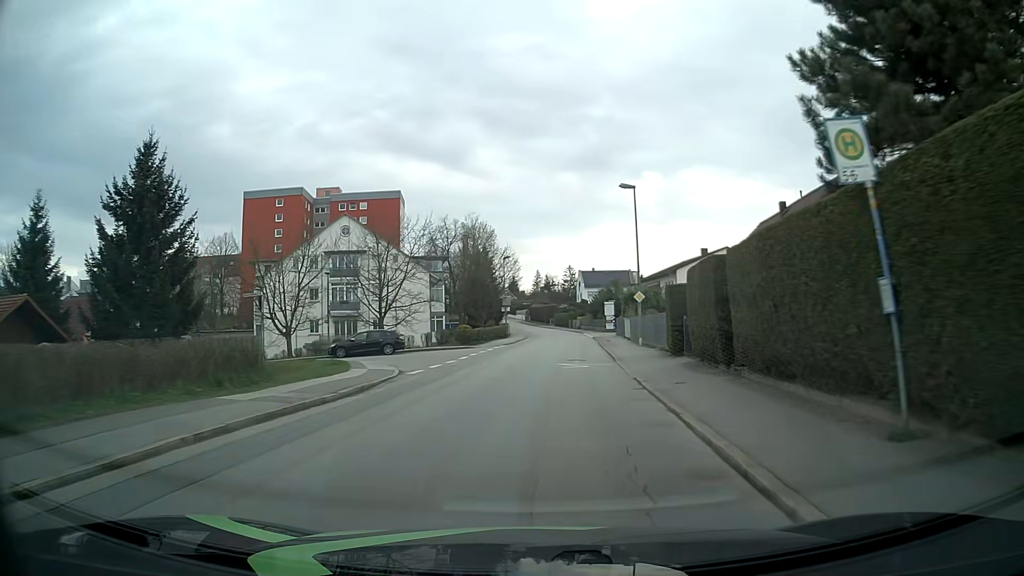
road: residential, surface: asphalt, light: Day
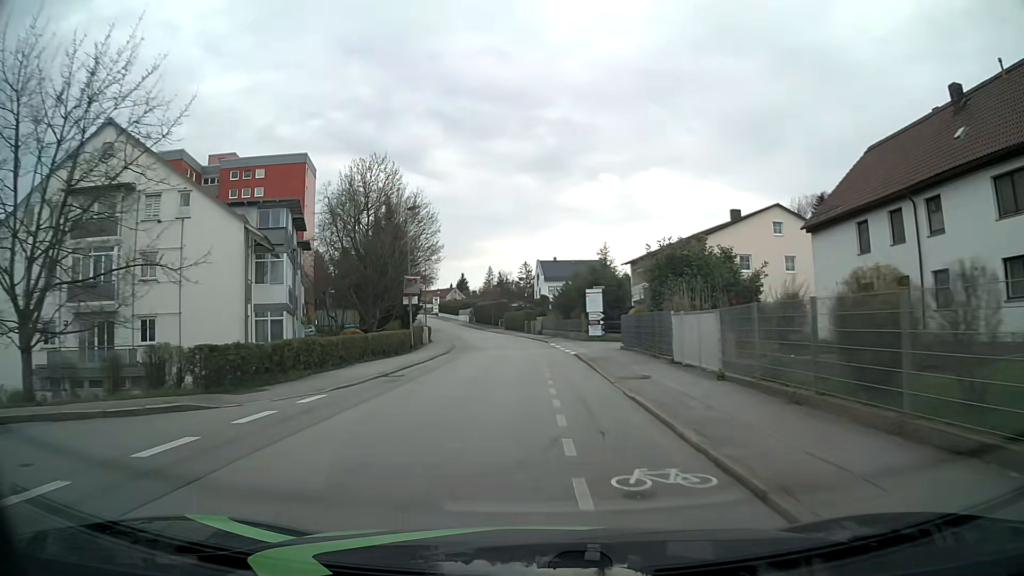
(+1.5, +30.6) m; +4°
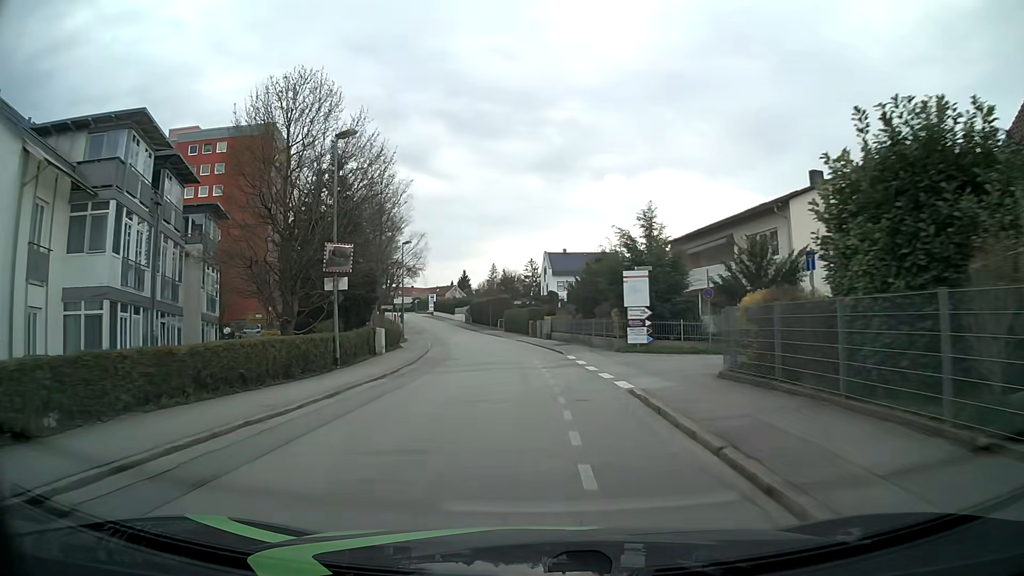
(-0.1, +15.4) m; -1°
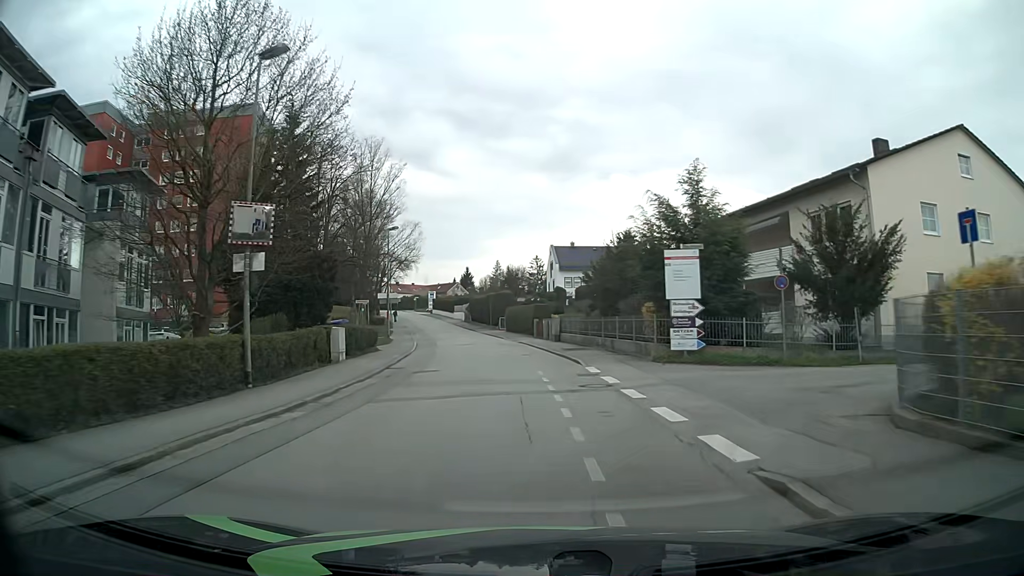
(0.0, +7.7) m; 0°
